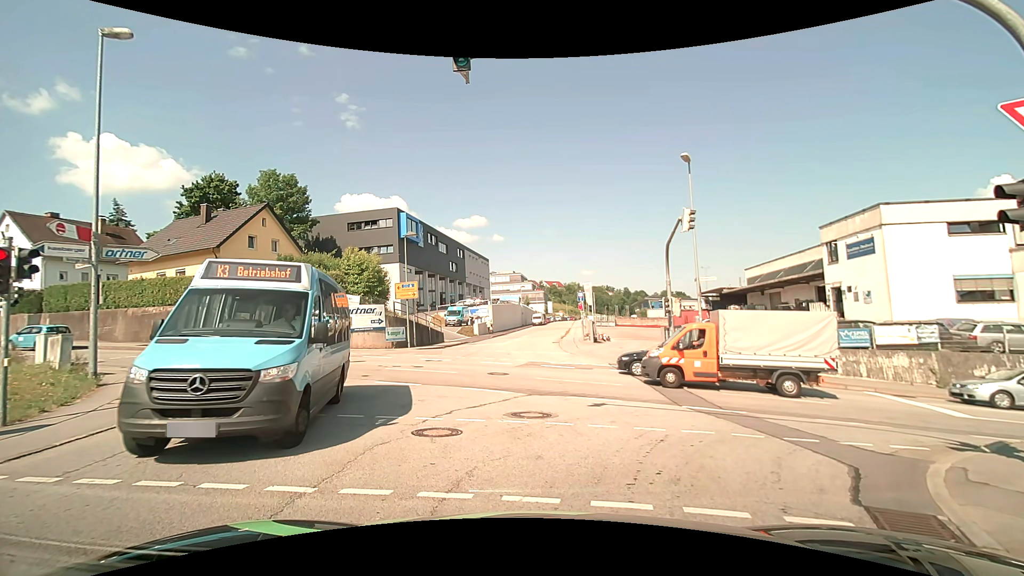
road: residential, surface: asphalt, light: Day
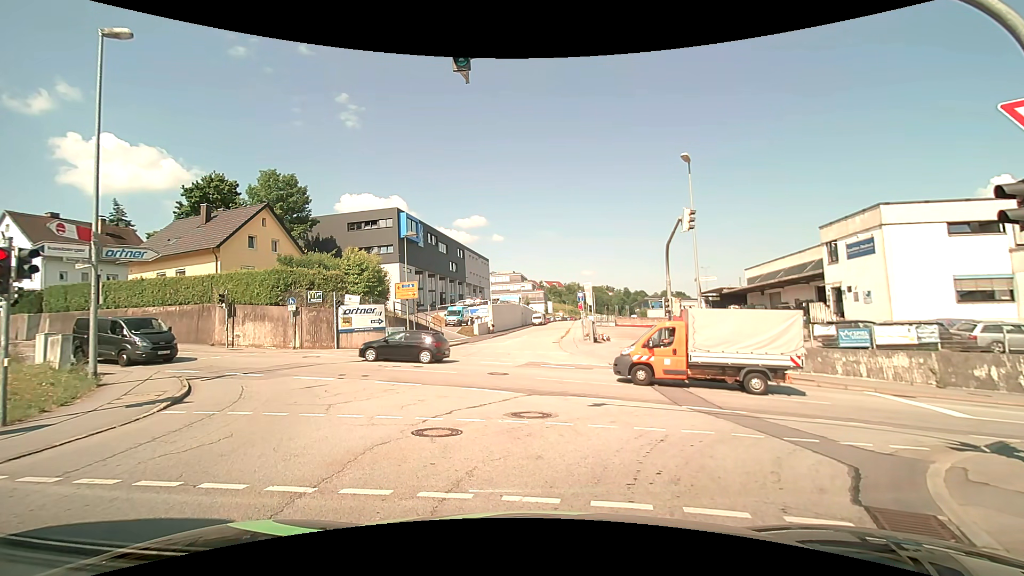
(0.0, 0.0) m; 0°
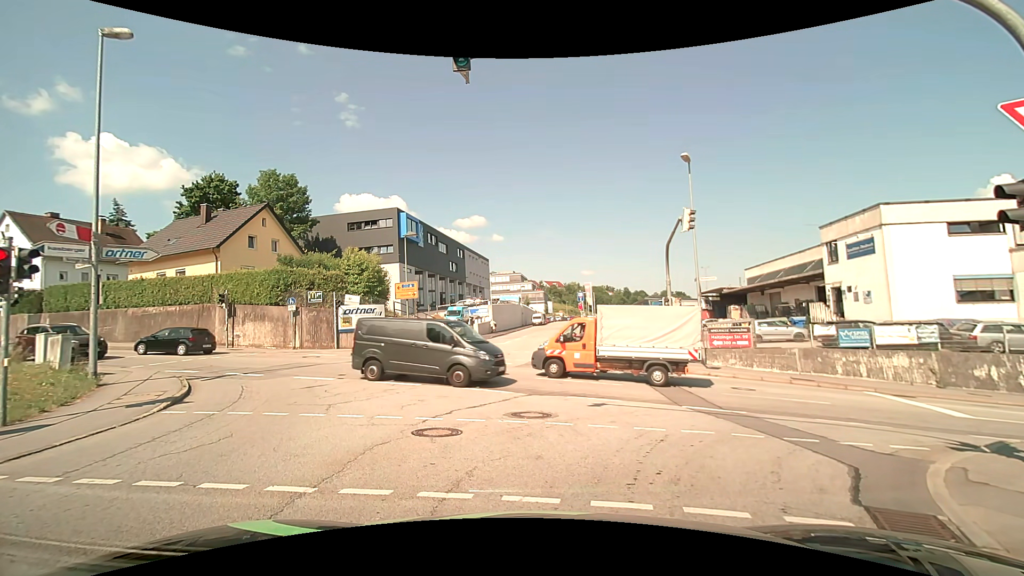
(0.0, 0.0) m; 0°
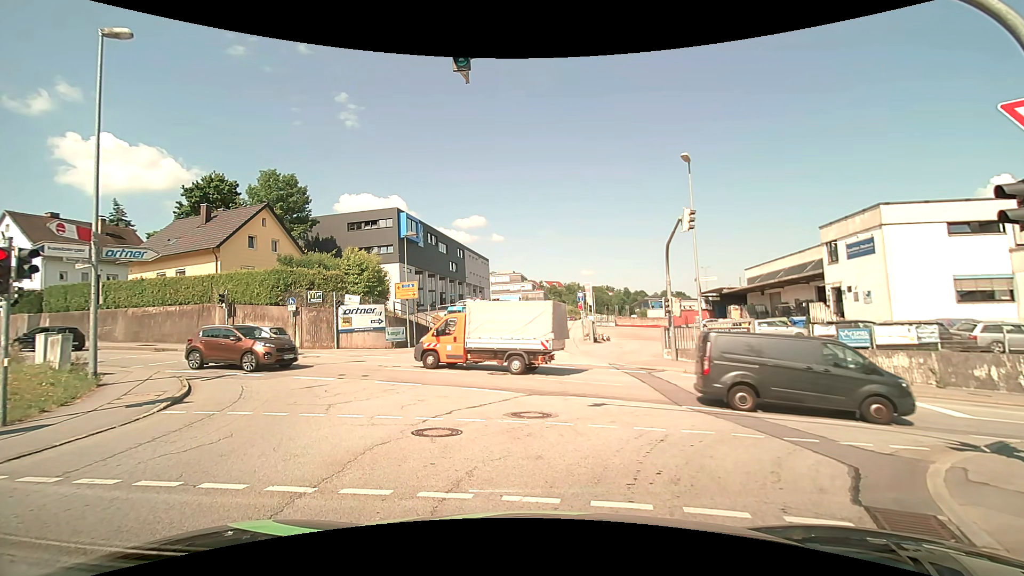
(0.0, 0.0) m; 0°
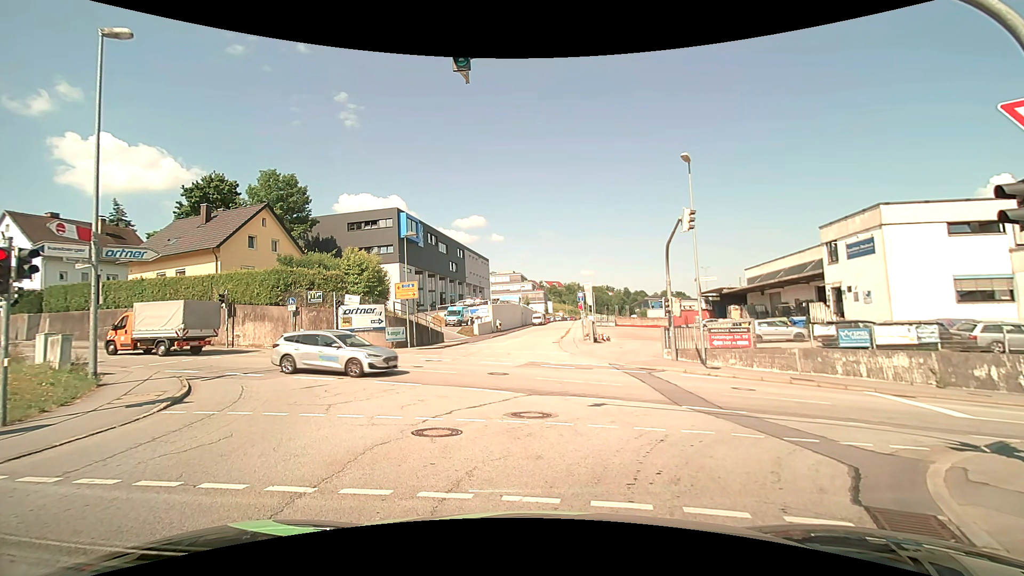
(0.0, 0.0) m; 0°
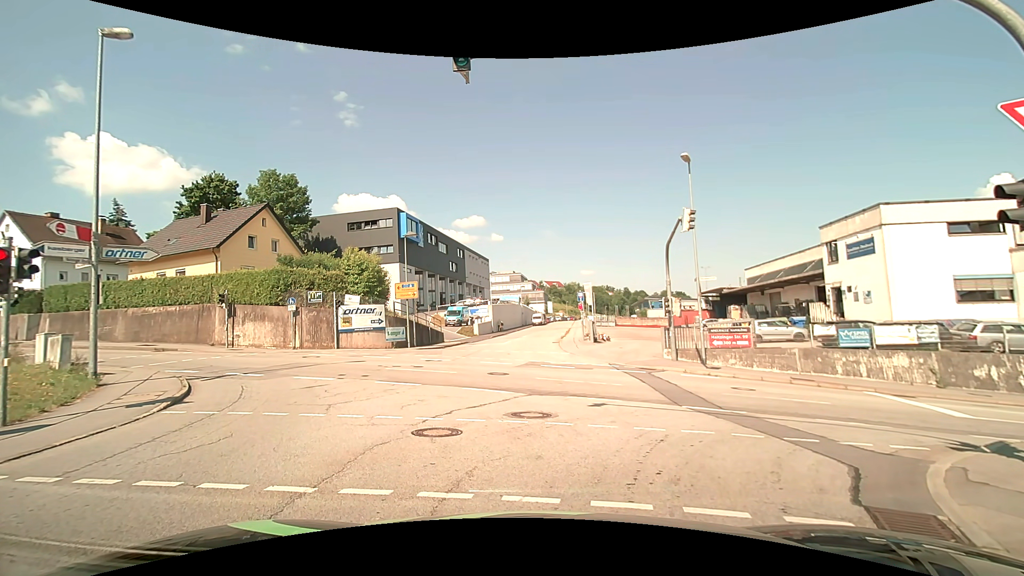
(0.0, 0.0) m; 0°
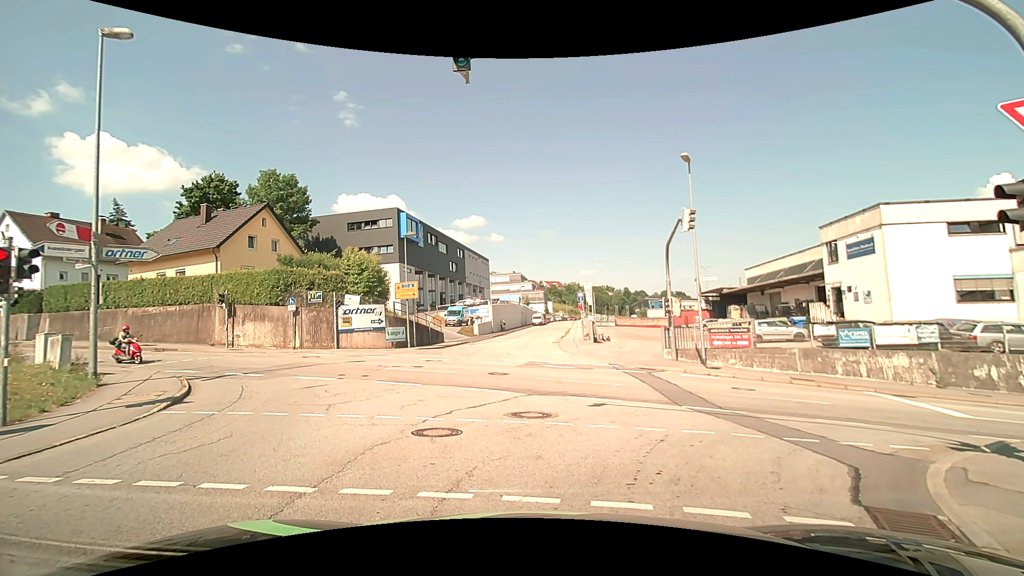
(0.0, 0.0) m; 0°
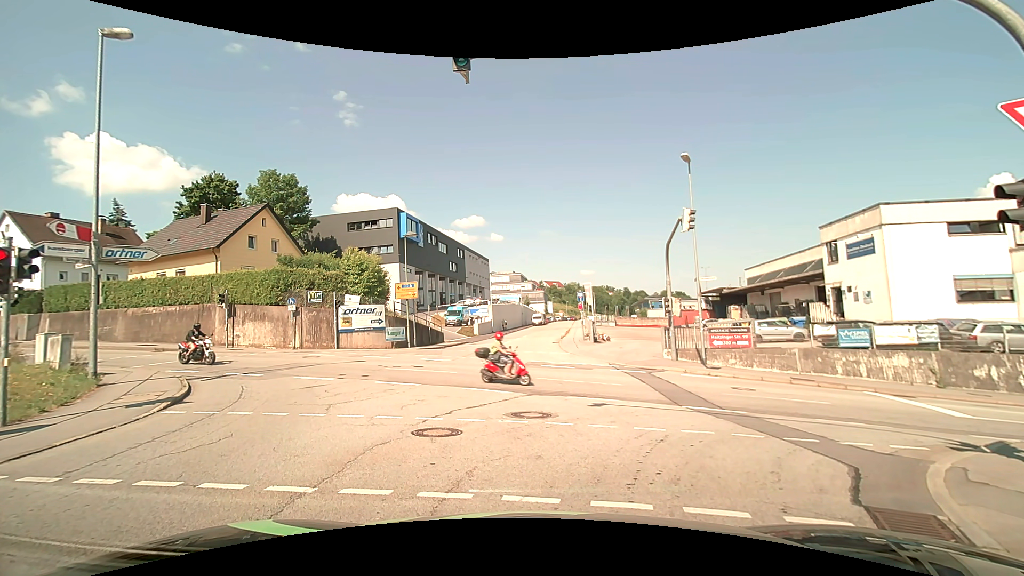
(0.0, 0.0) m; 0°
